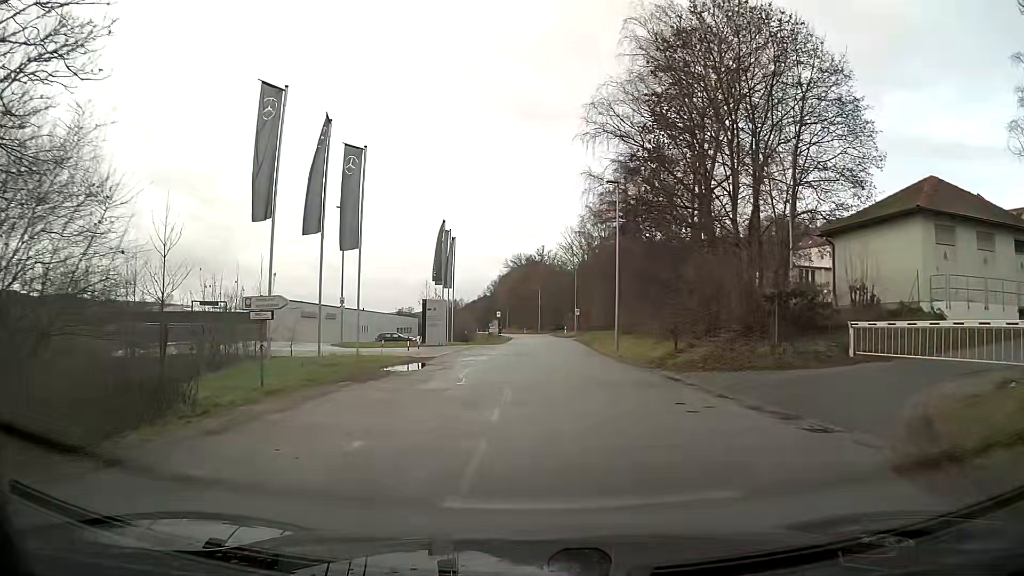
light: Day
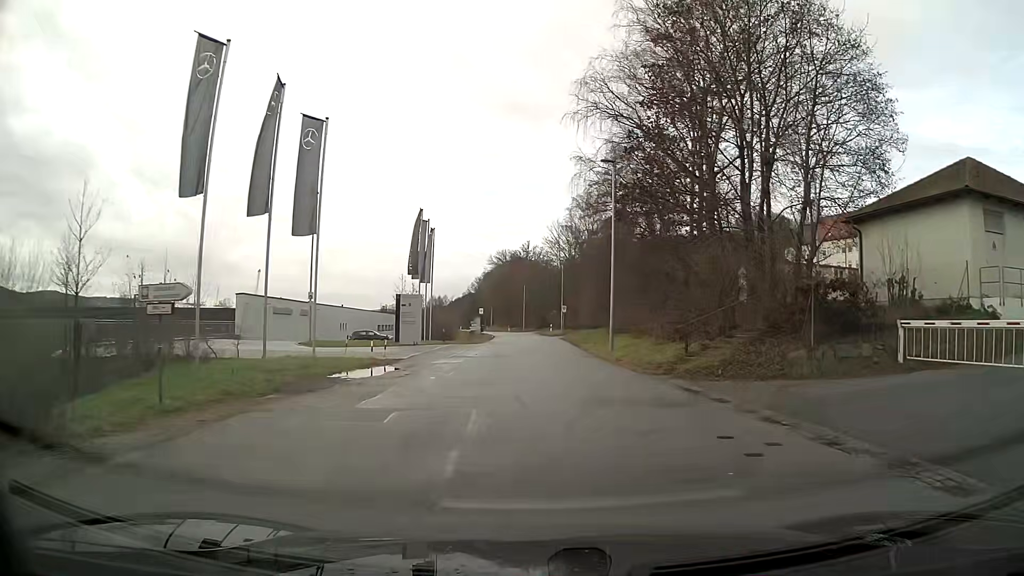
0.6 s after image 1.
(0.0, +4.0) m; 0°
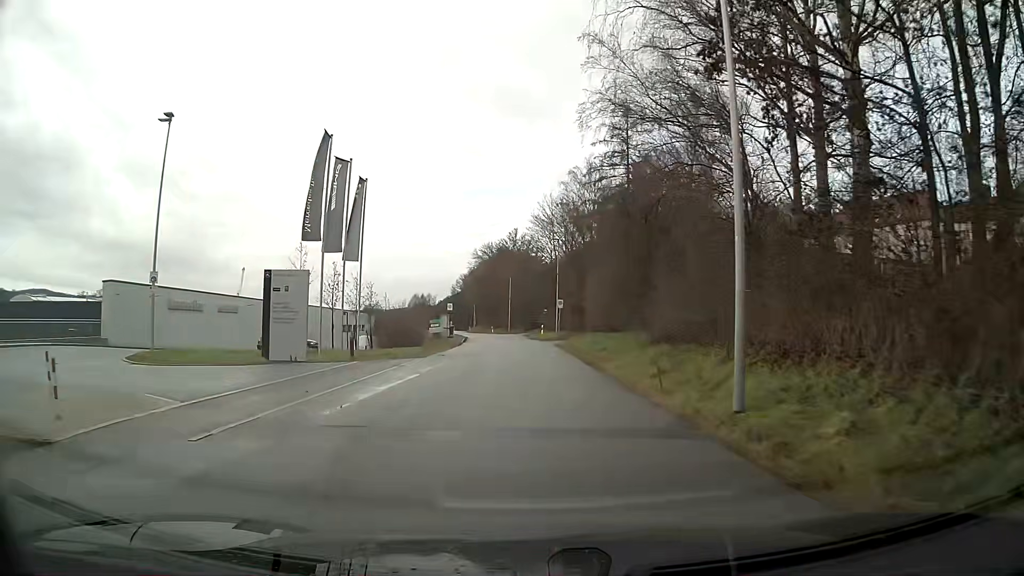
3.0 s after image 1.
(+0.1, +19.4) m; 0°
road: tertiary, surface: asphalt
(0, +10) (0, +20) (0, +30) (-1, +40) (-1, +50) (-2, +60) (-3, +70) (-4, +80) (-5, +90) (-7, +100) m
